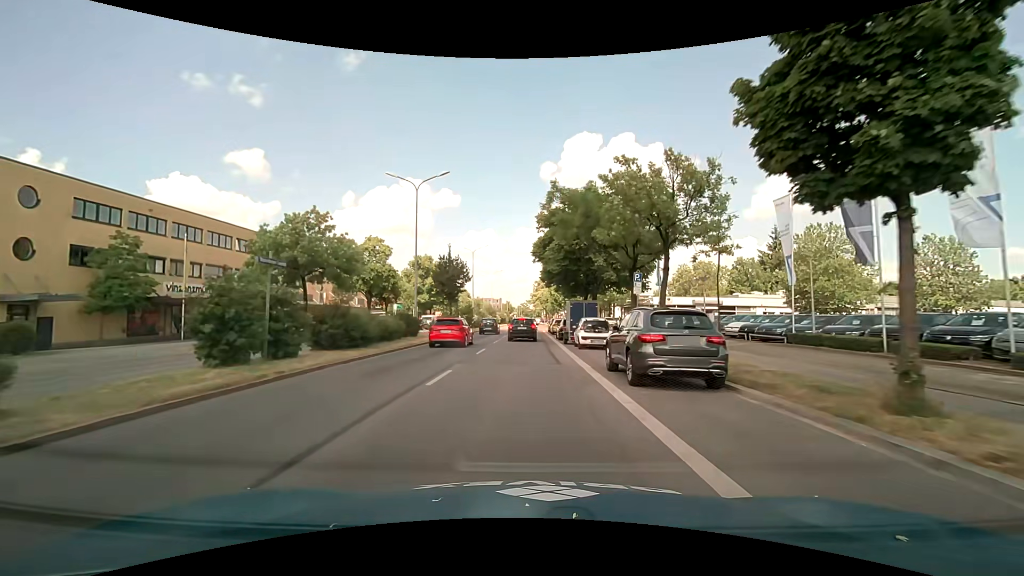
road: primary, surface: asphalt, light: Day
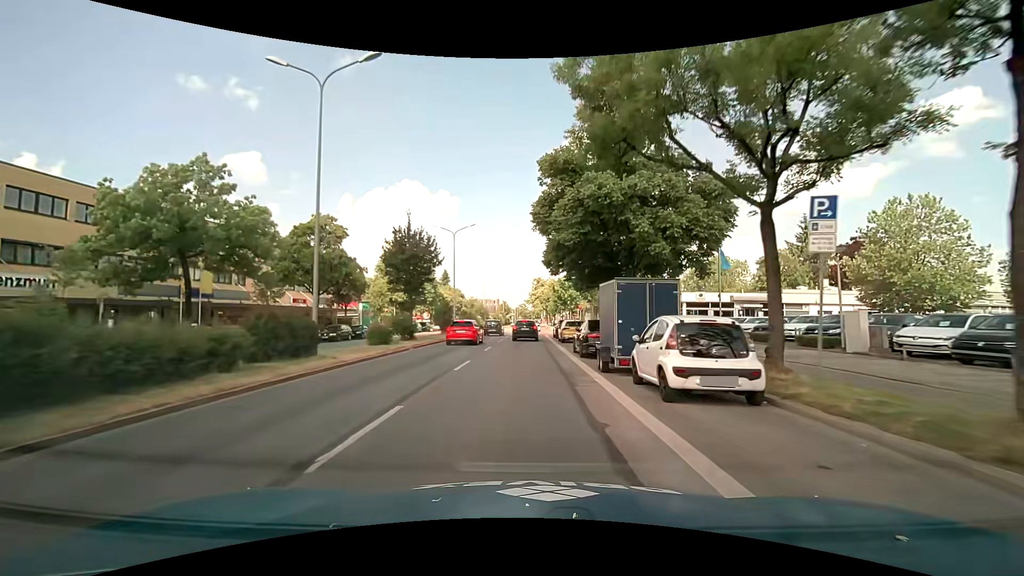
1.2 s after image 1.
(-0.1, +14.5) m; 0°
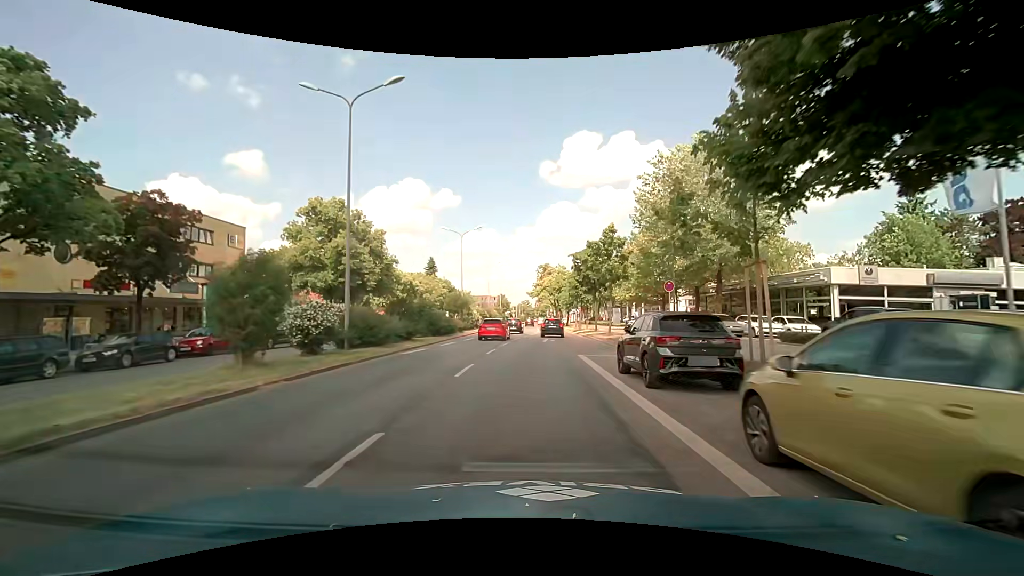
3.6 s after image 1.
(-0.3, +29.0) m; 0°
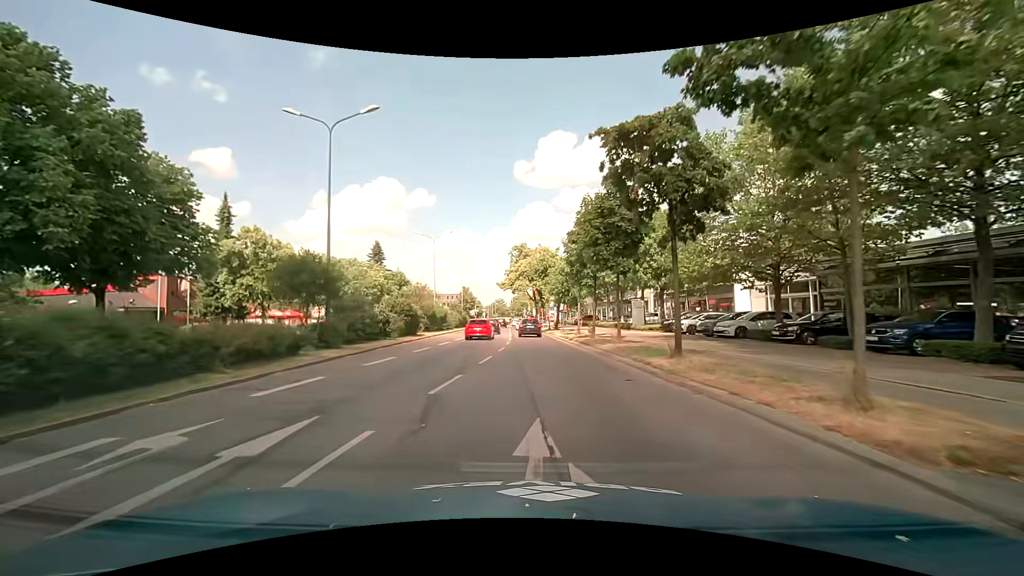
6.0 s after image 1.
(+0.7, +28.2) m; +3°
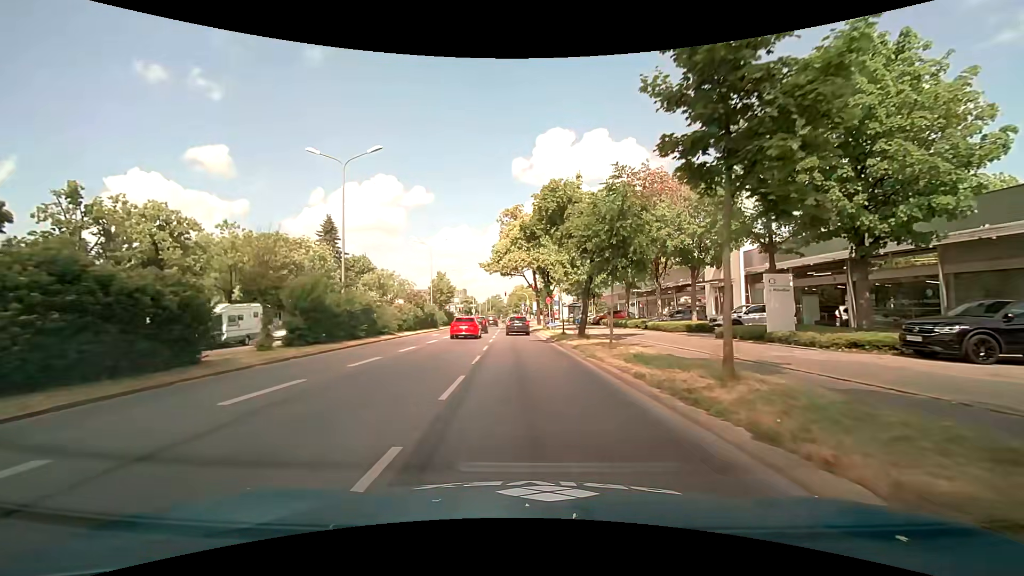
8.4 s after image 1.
(0.0, +25.0) m; 0°
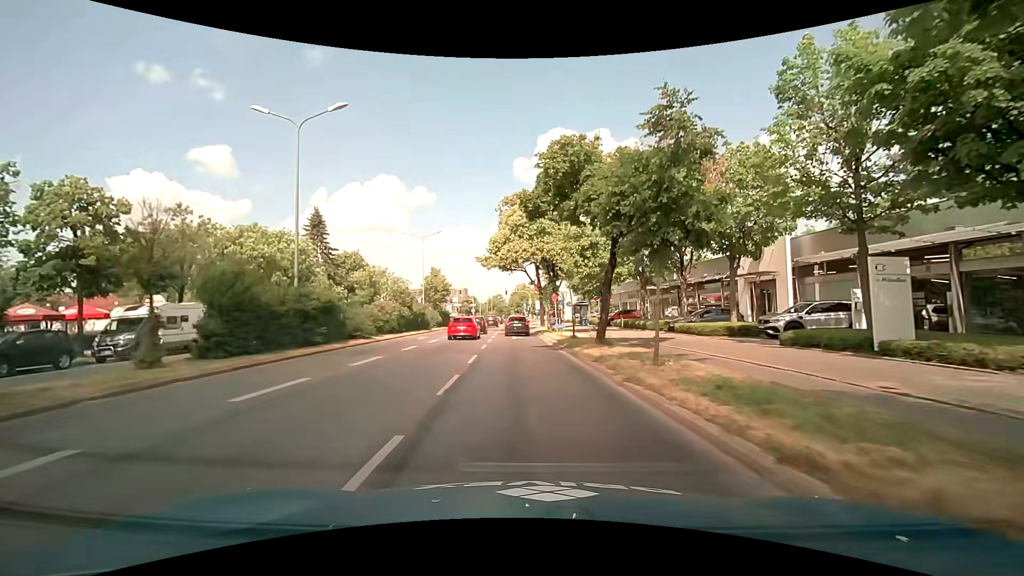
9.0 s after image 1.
(-0.1, +5.6) m; 0°
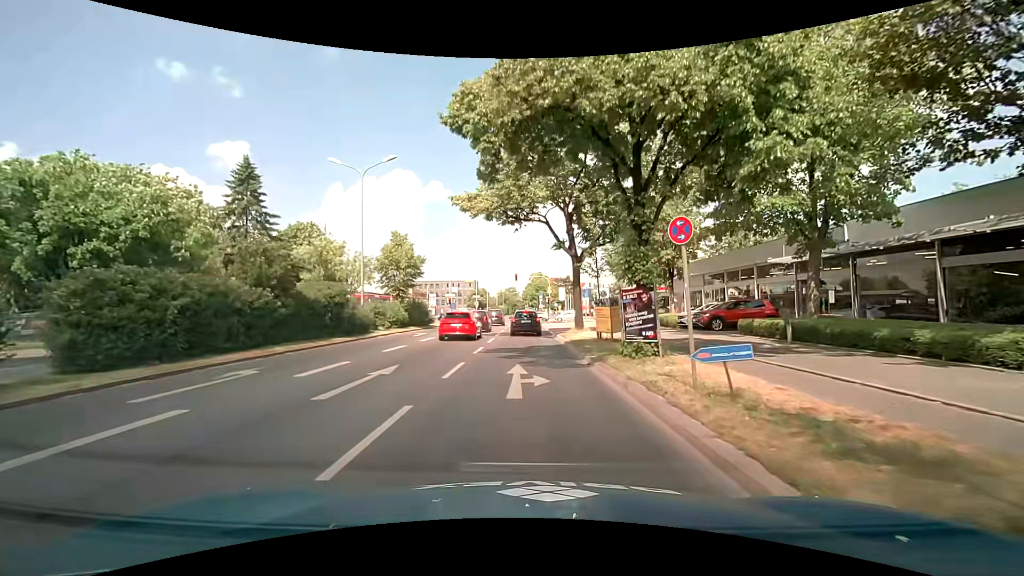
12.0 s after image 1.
(-0.6, +23.2) m; -2°
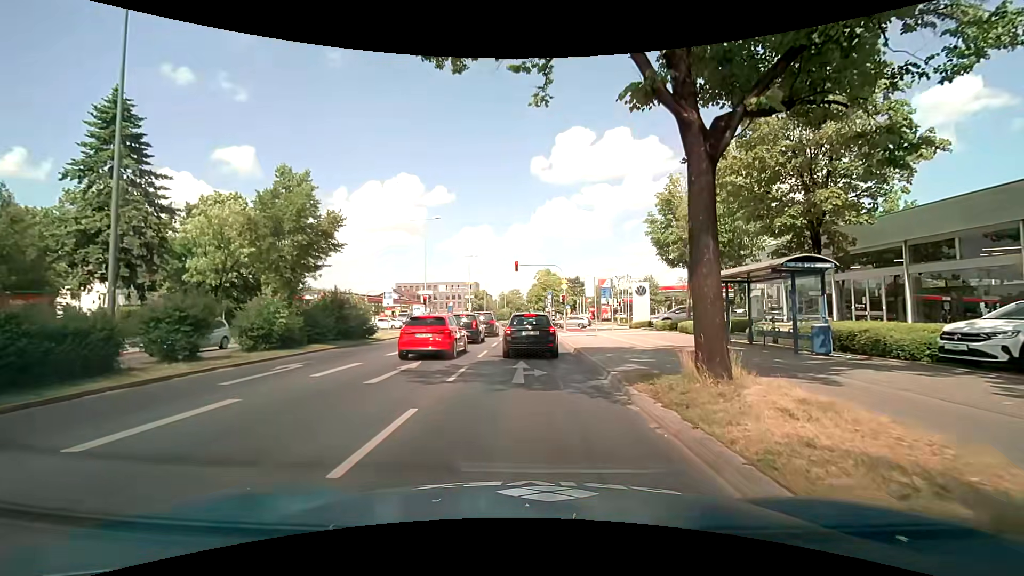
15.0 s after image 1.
(-0.3, +17.7) m; -1°
